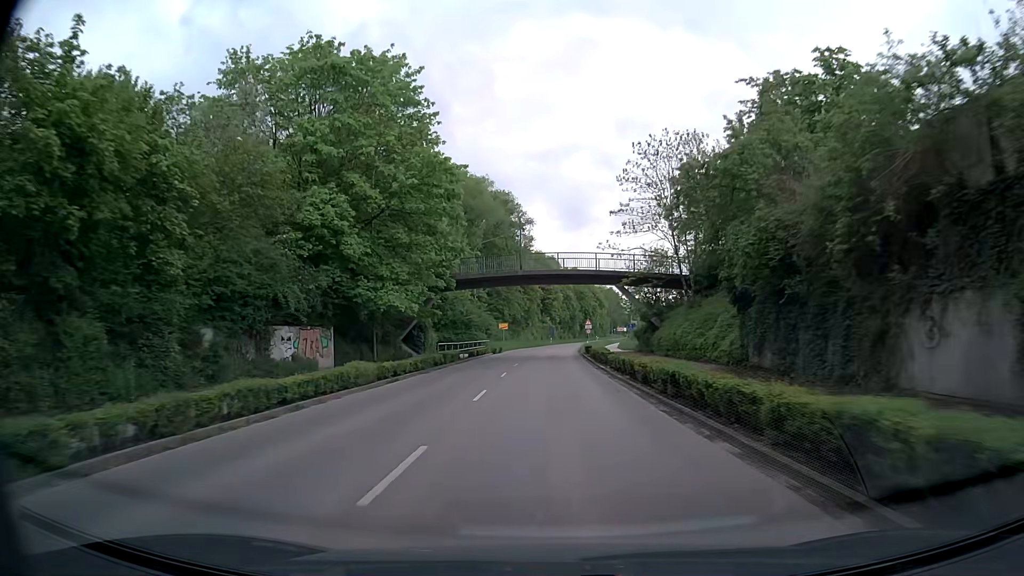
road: secondary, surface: asphalt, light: Day
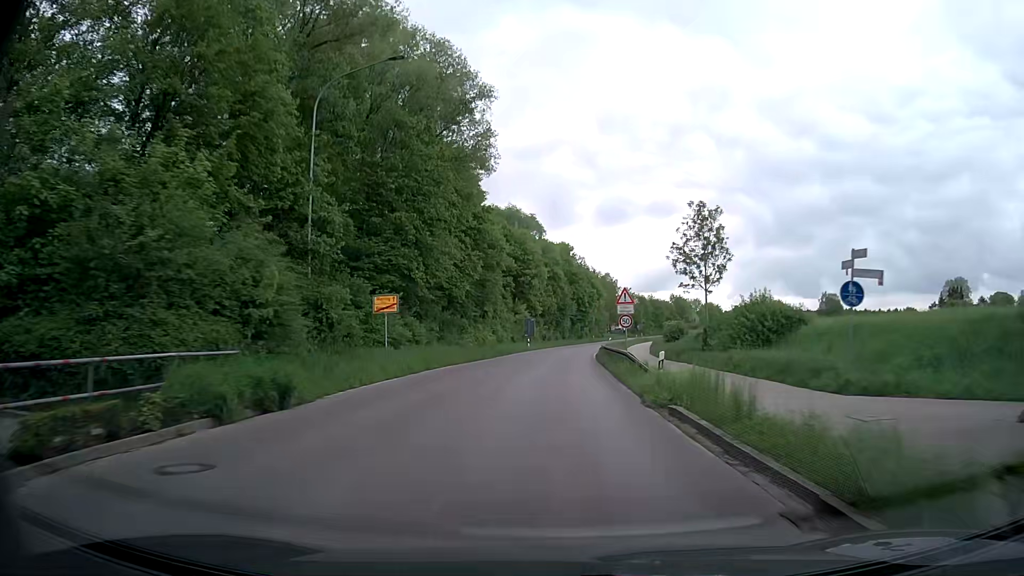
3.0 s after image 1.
(+0.5, +48.9) m; +1°
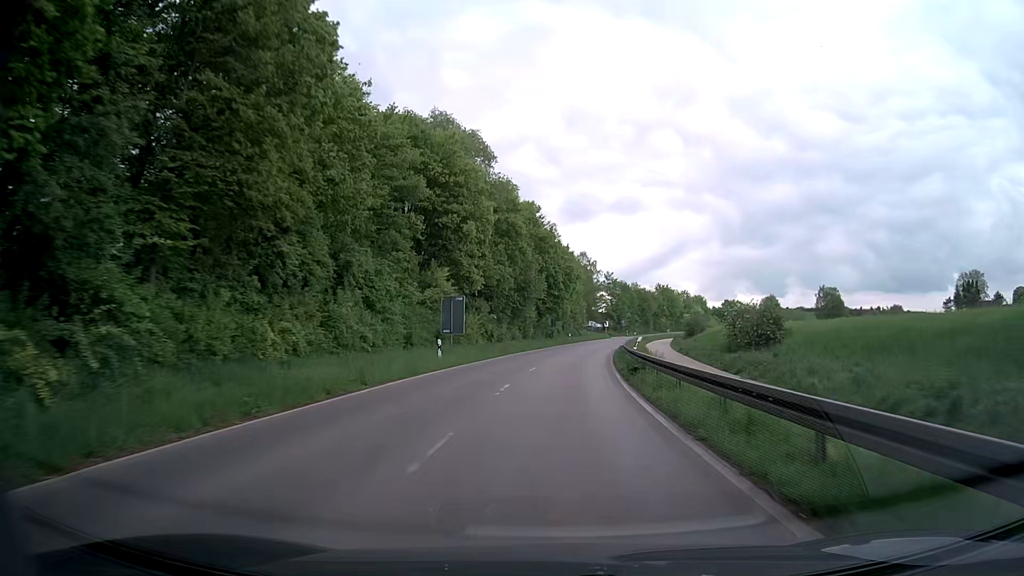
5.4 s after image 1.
(+1.7, +39.5) m; +4°
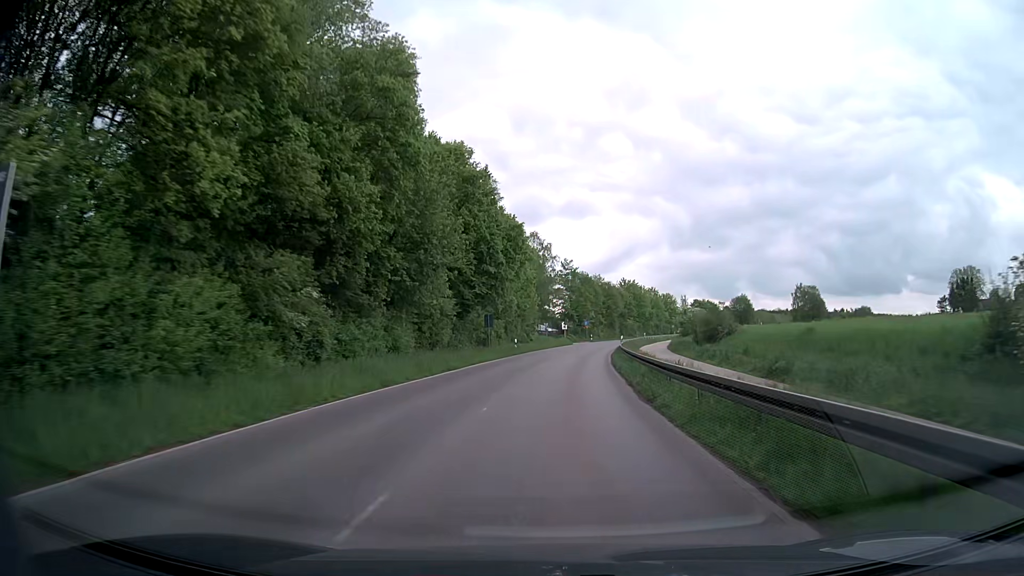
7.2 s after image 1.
(+1.1, +30.3) m; +4°
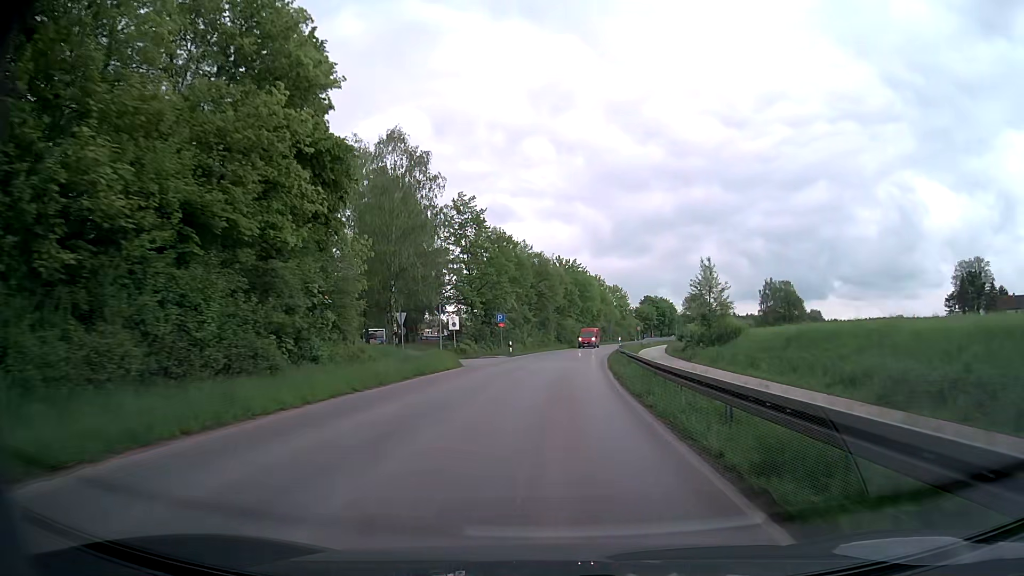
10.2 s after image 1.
(+3.2, +51.5) m; +7°
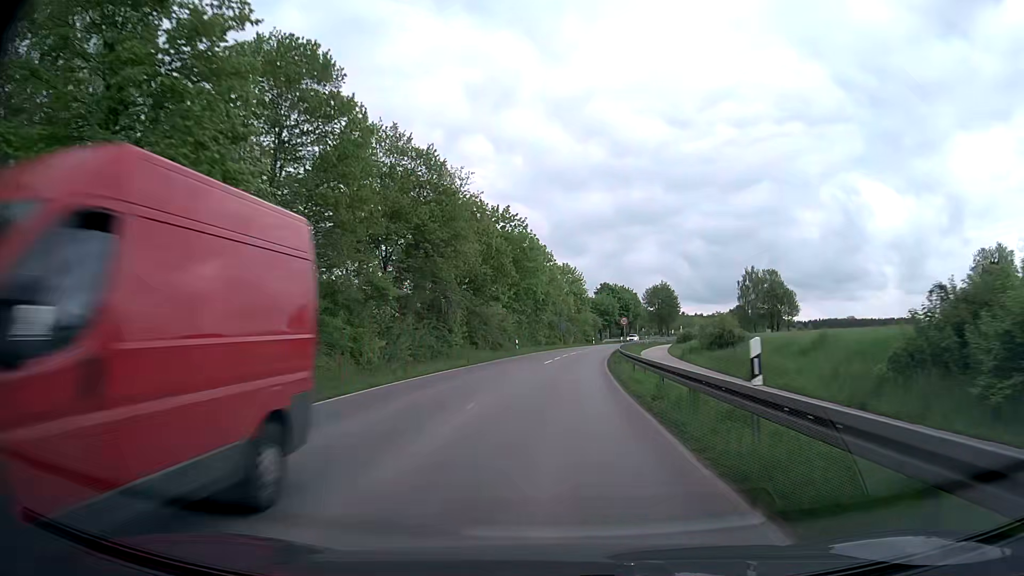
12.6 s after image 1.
(+2.2, +41.6) m; +6°
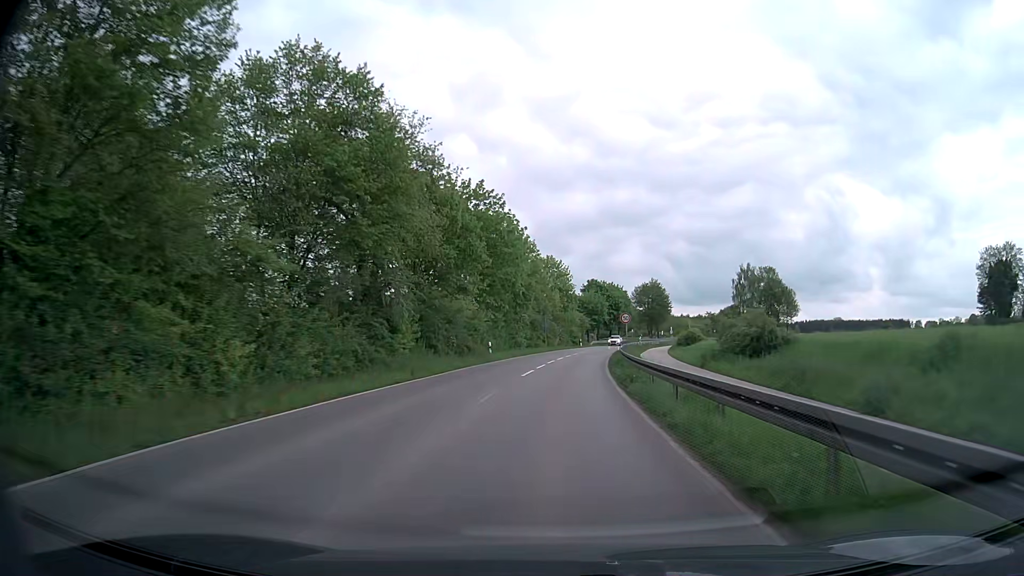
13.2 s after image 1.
(+0.1, +10.4) m; +1°
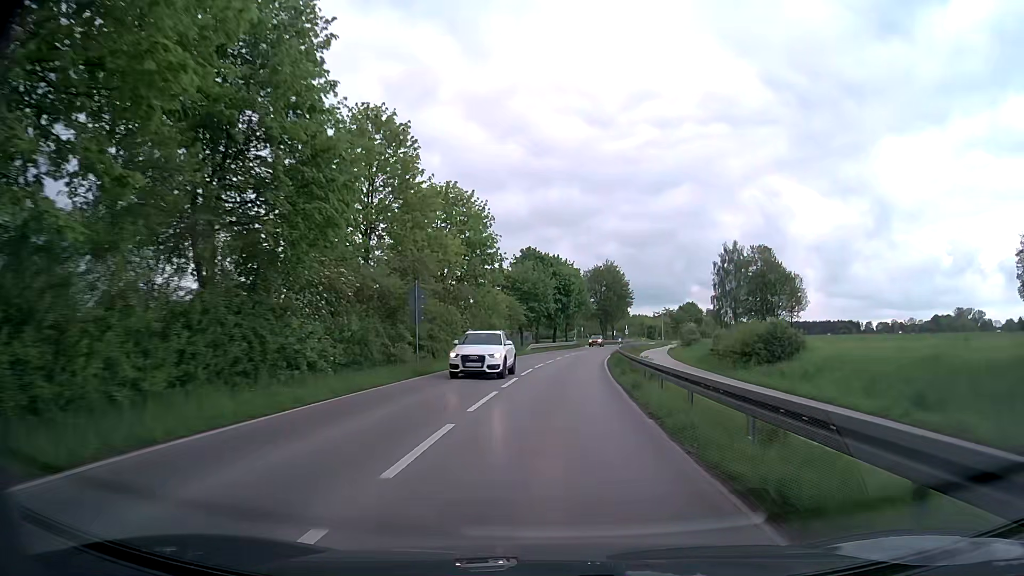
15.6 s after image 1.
(+2.2, +41.8) m; +6°
(0, +10) (+1, +20) (+1, +30) (+2, +40) (+3, +50) (+4, +60) (+6, +70) (+8, +79) (+10, +89) (+13, +99) m
